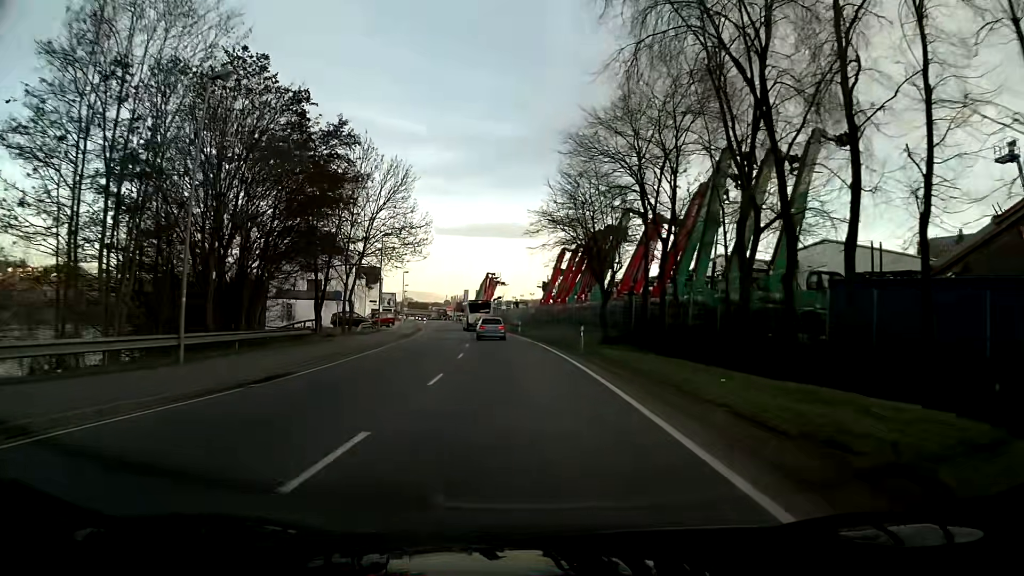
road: primary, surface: asphalt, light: Day
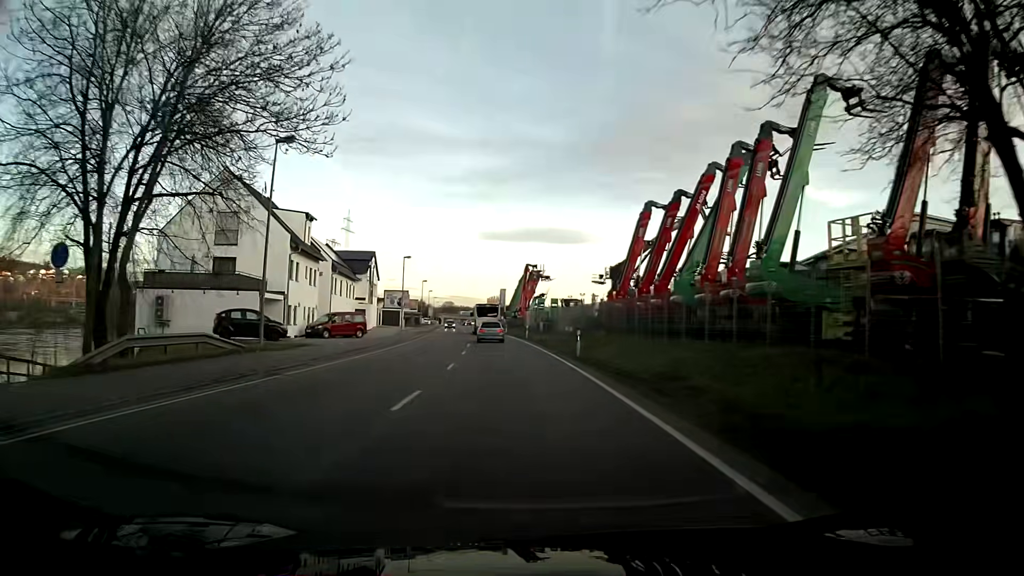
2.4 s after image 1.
(-1.0, +31.4) m; -4°
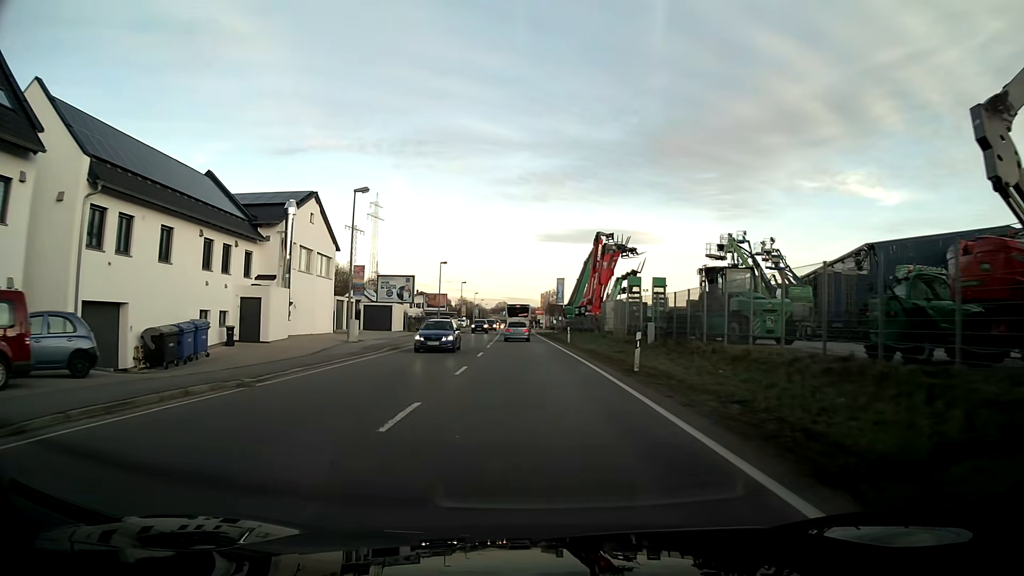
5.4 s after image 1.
(-1.6, +38.3) m; -5°
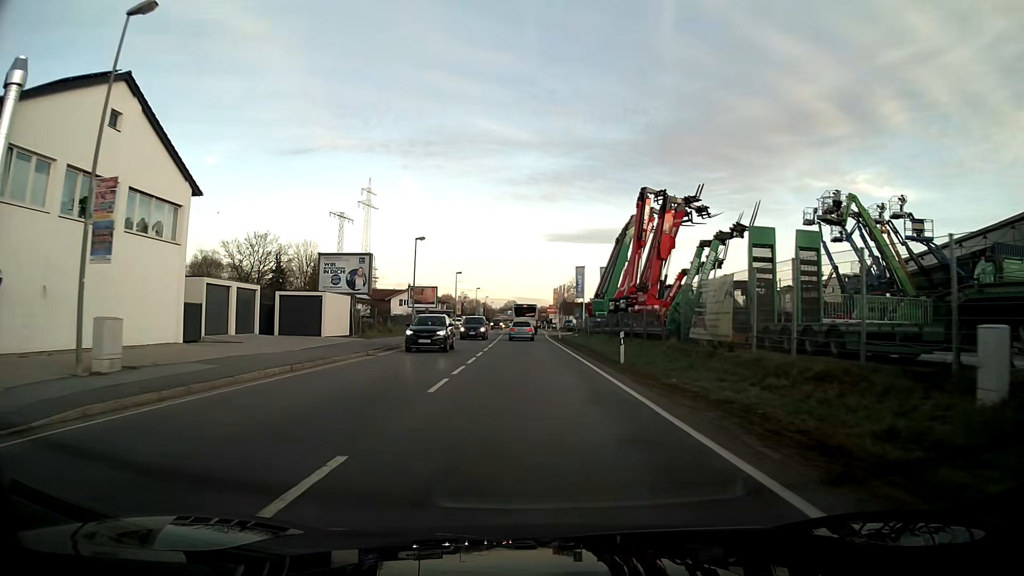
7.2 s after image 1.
(-0.2, +22.7) m; -1°
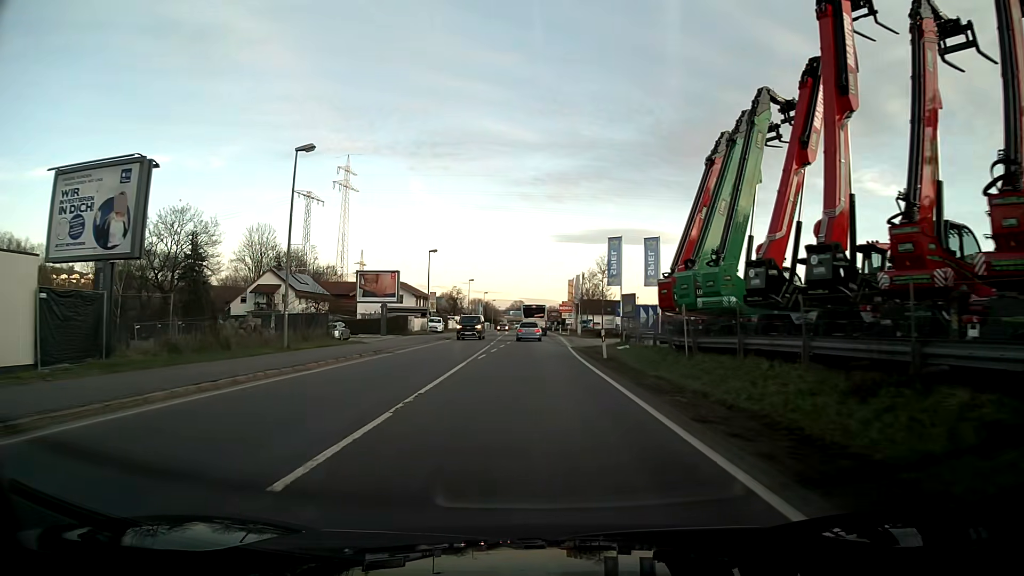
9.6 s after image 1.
(-0.2, +30.1) m; -1°
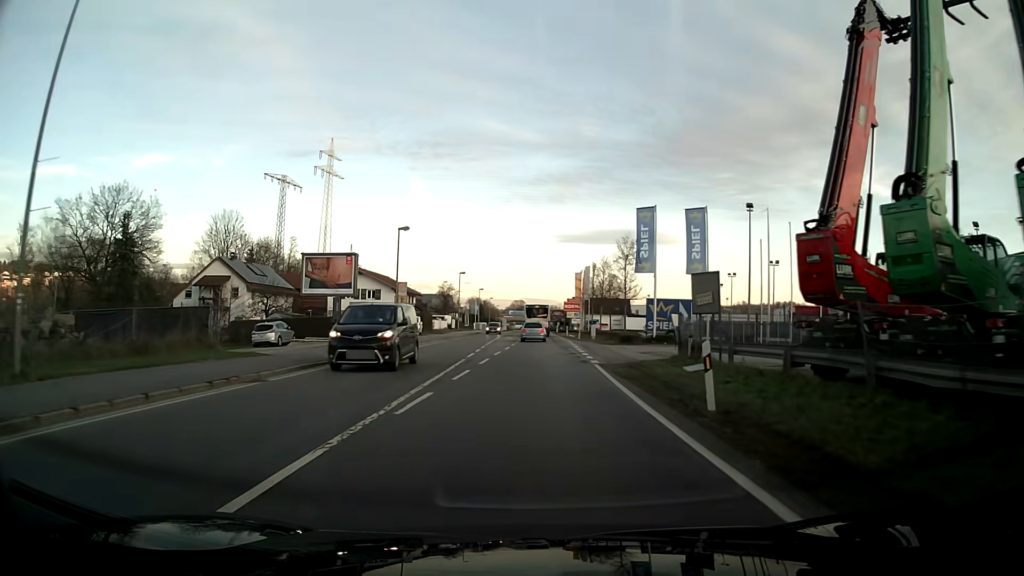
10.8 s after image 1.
(0.0, +15.1) m; 0°
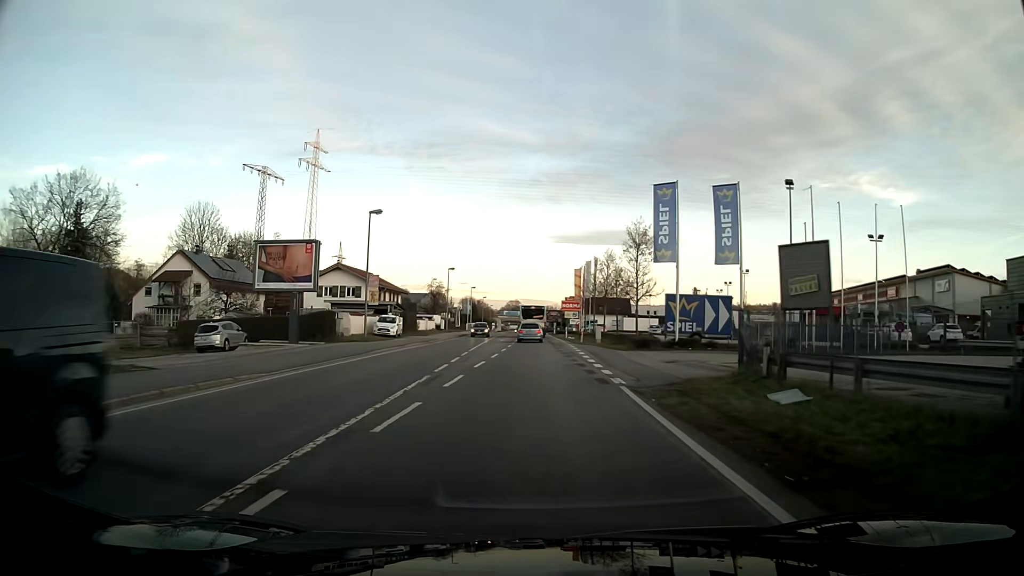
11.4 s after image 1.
(0.0, +7.6) m; 0°
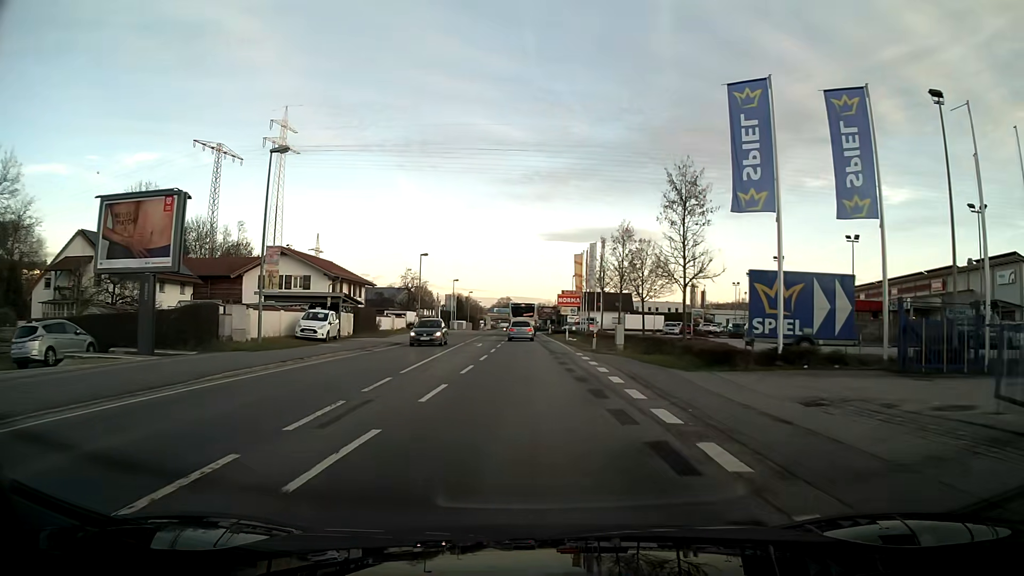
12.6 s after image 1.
(+0.1, +15.1) m; +1°
(0, +10) (0, +20) (0, +30) (0, +40) (0, +50) (-1, +60) (-1, +70) (-1, +80) (-1, +90) (-2, +100) m
